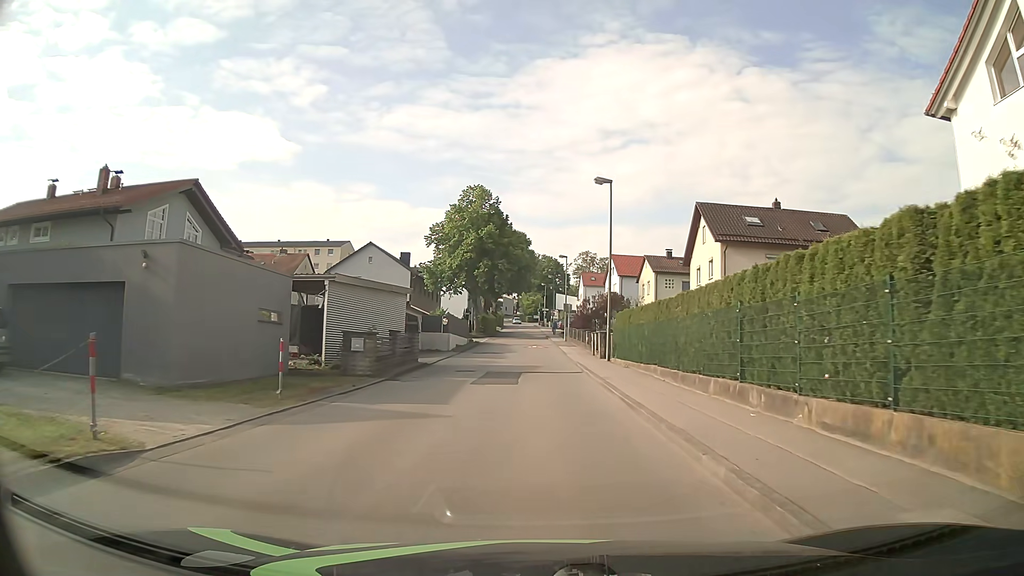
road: unclassified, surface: asphalt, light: Day
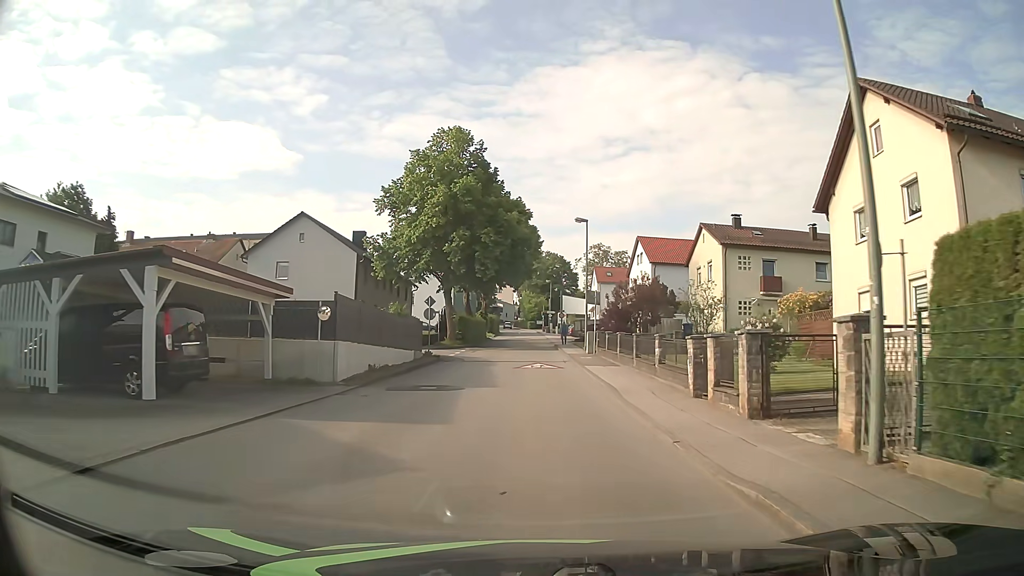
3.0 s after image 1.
(0.0, +23.8) m; 0°
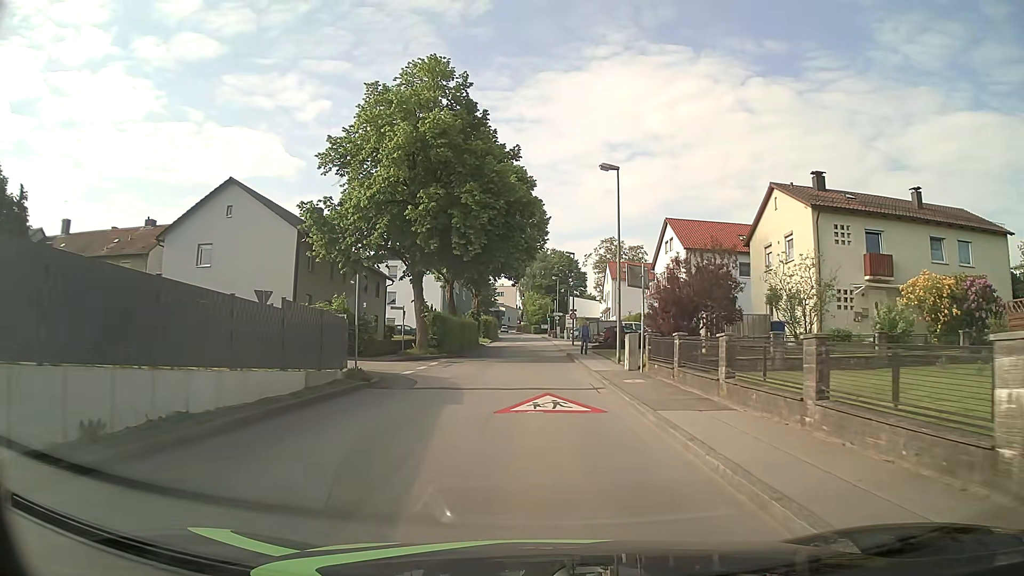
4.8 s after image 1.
(0.0, +14.2) m; 0°
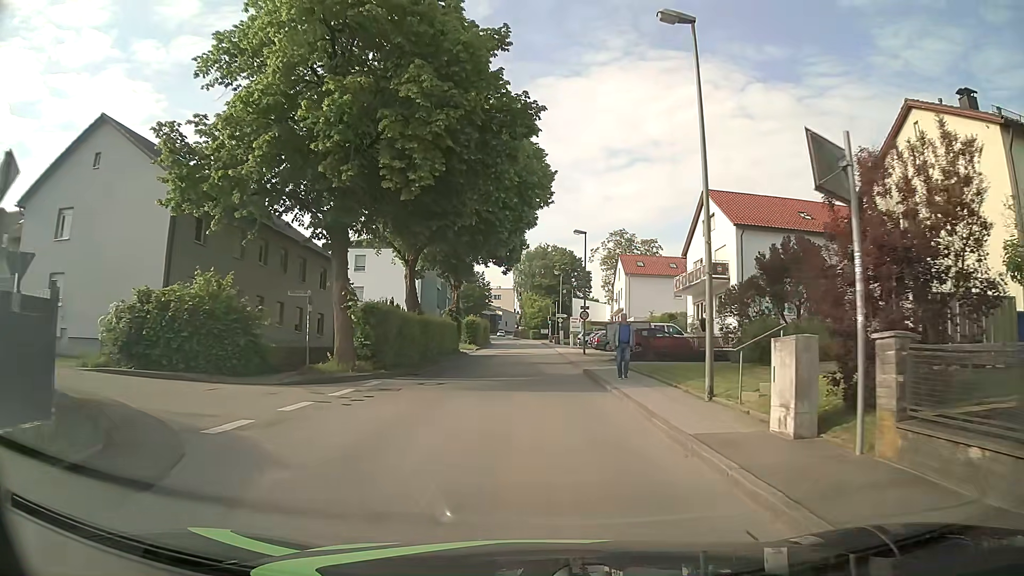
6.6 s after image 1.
(0.0, +14.1) m; 0°
(0, +10) (0, +20) (0, +30) (0, +40) (0, +50) (0, +60) (0, +70) (0, +80) (0, +90) (-1, +100) m
